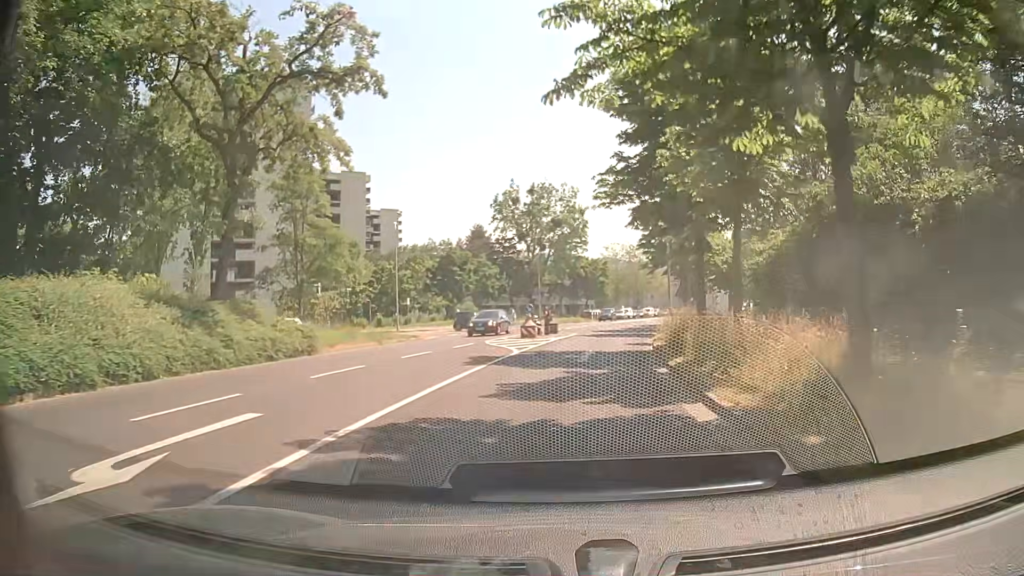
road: tertiary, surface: asphalt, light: Day
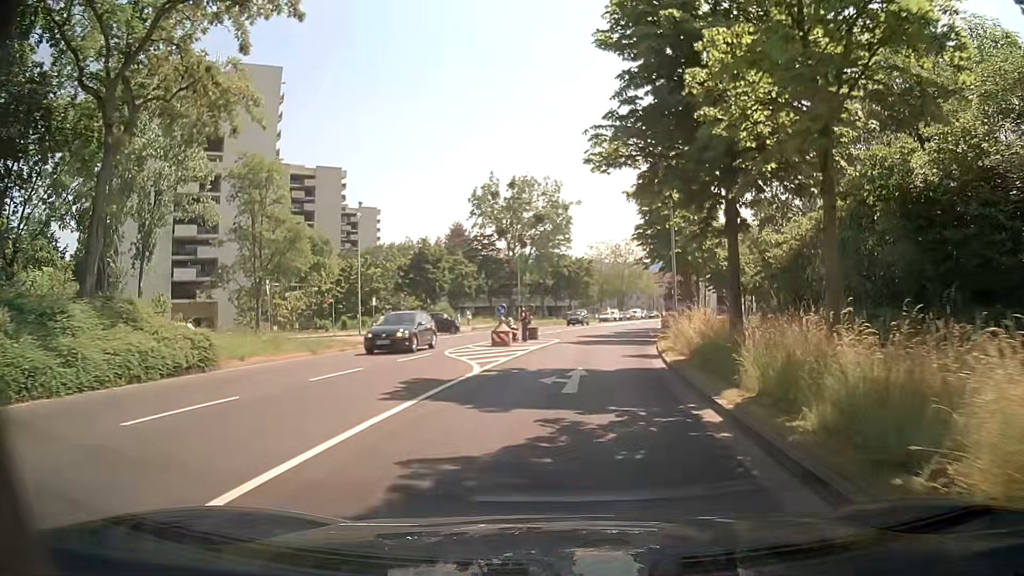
(0.0, +6.2) m; 0°
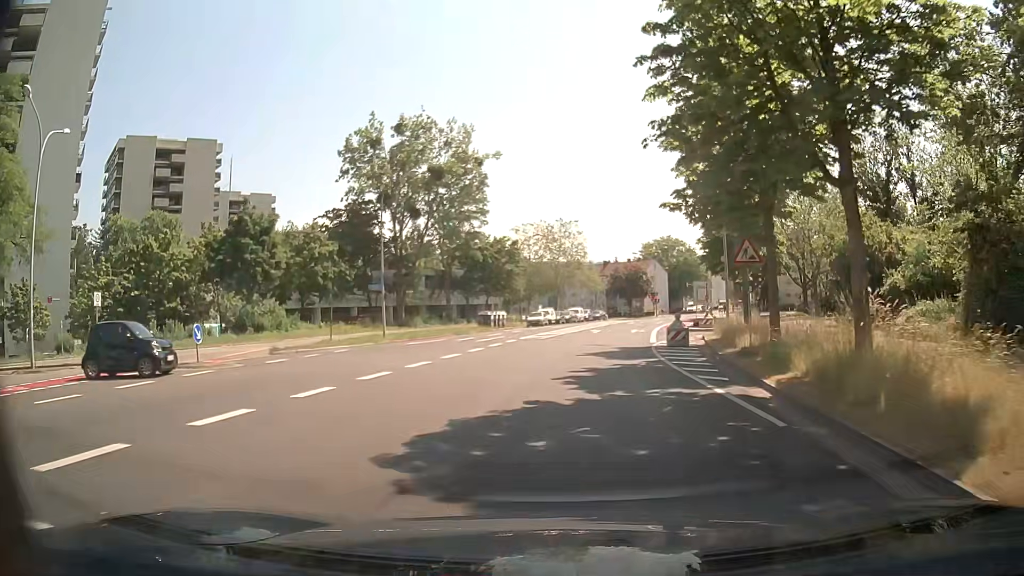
(+2.2, +29.9) m; +7°
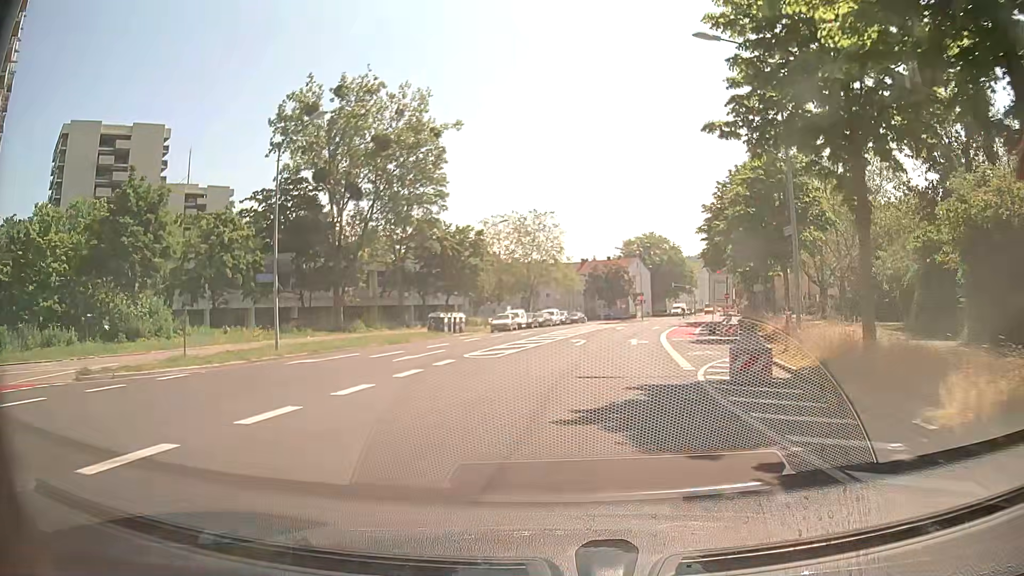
(+0.2, +11.7) m; +2°
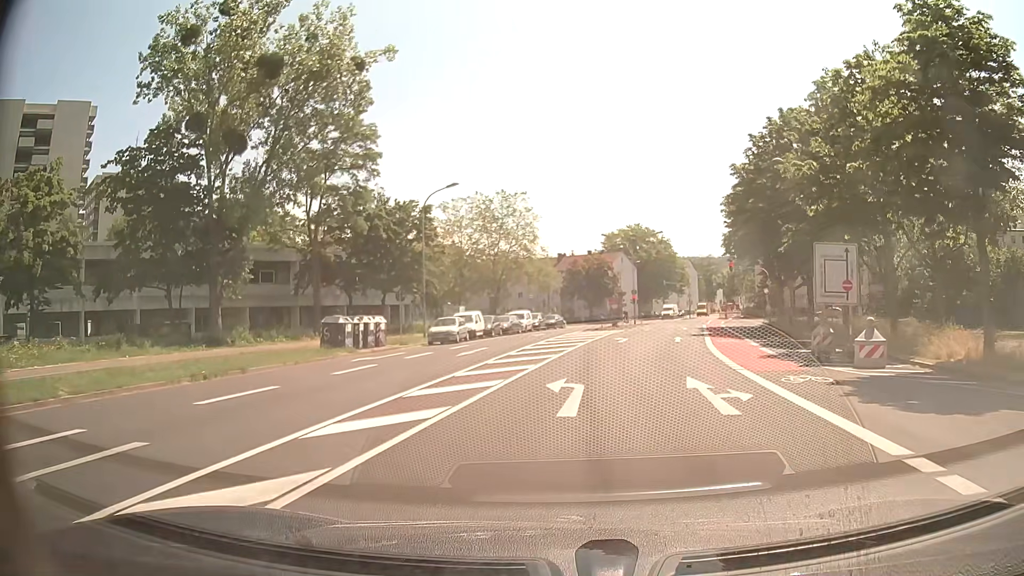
(+0.4, +17.0) m; +3°
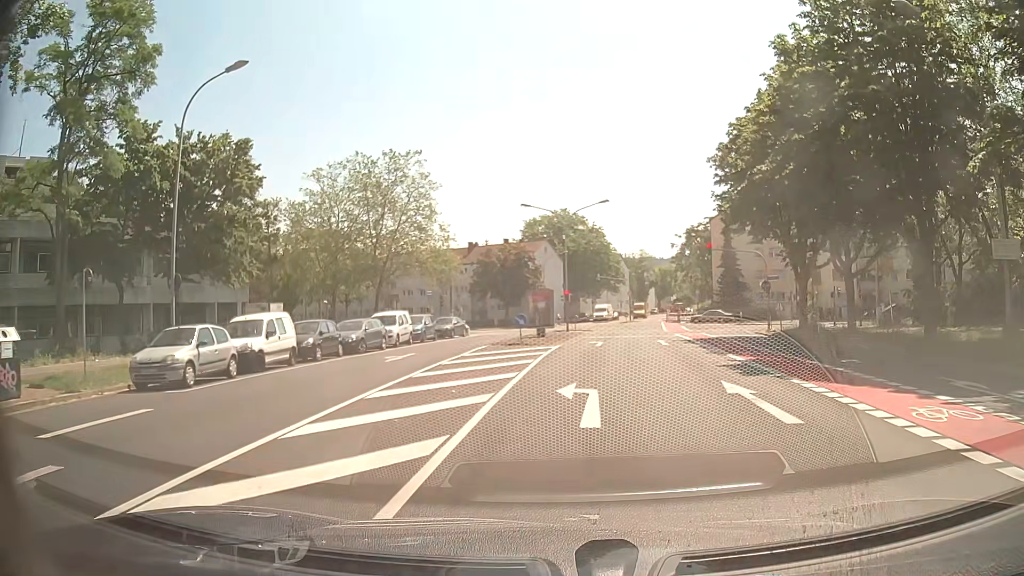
(+1.0, +20.7) m; +7°
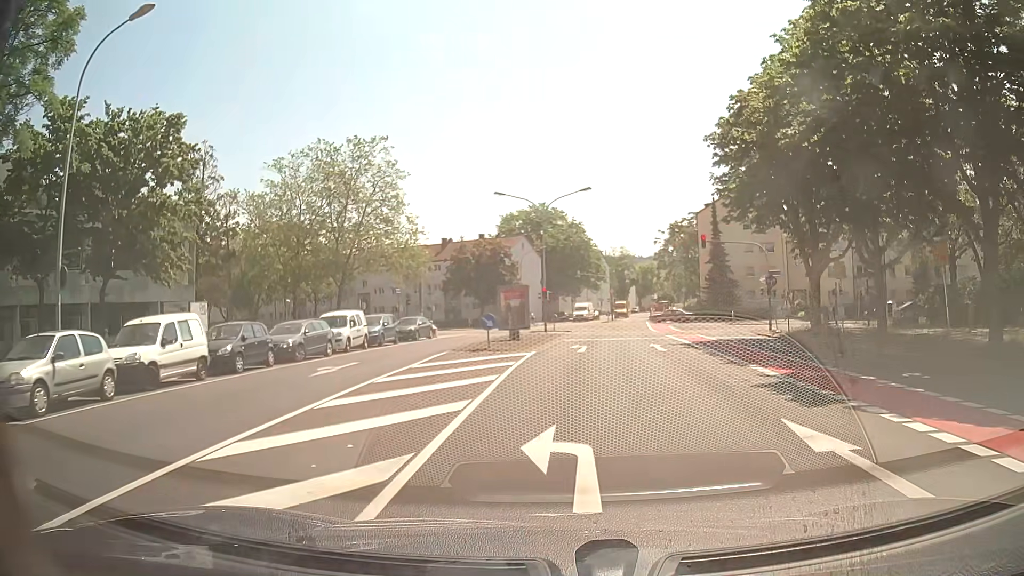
(0.0, +4.7) m; +2°
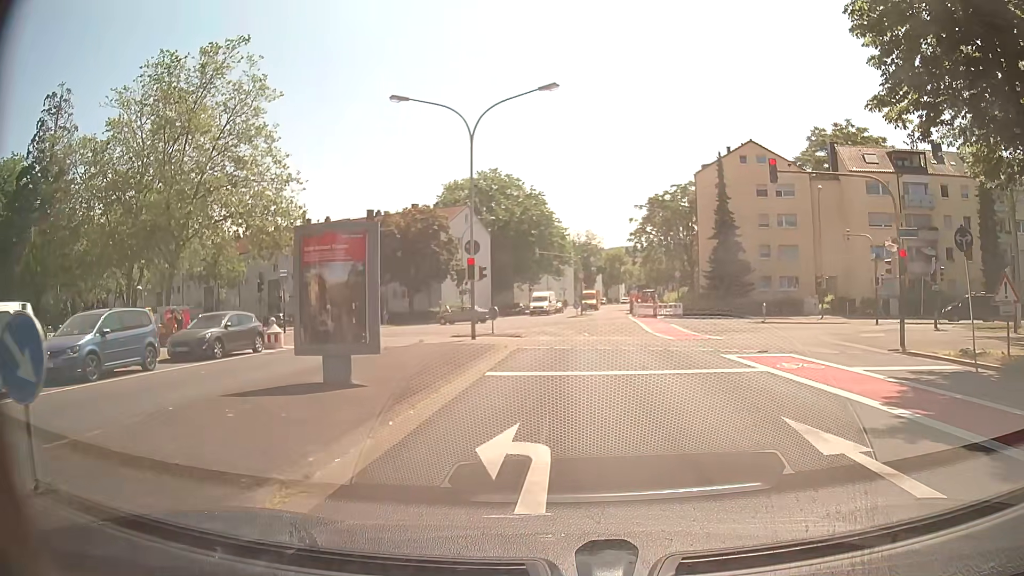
(+0.6, +20.0) m; +3°
